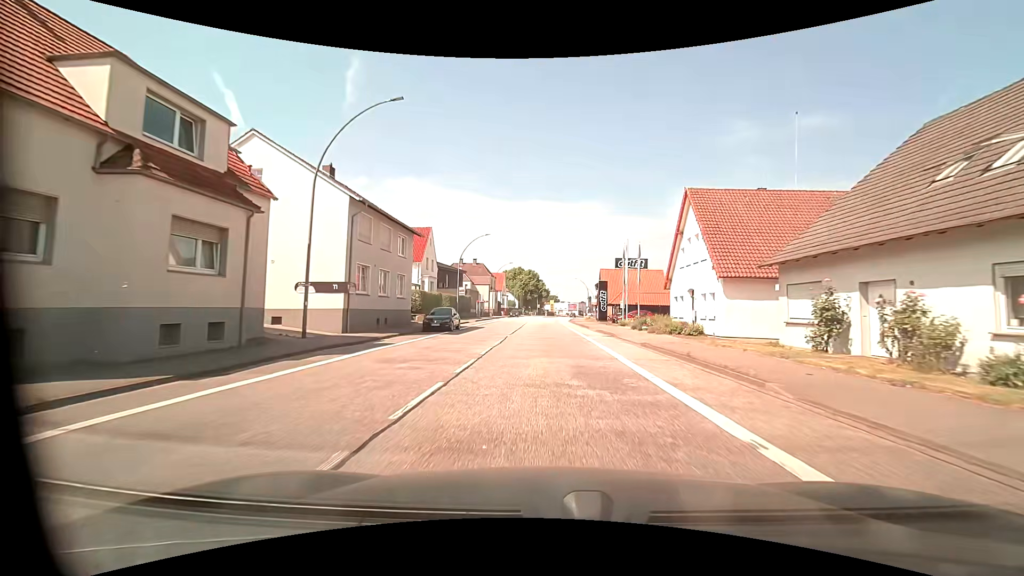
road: primary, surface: asphalt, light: Day
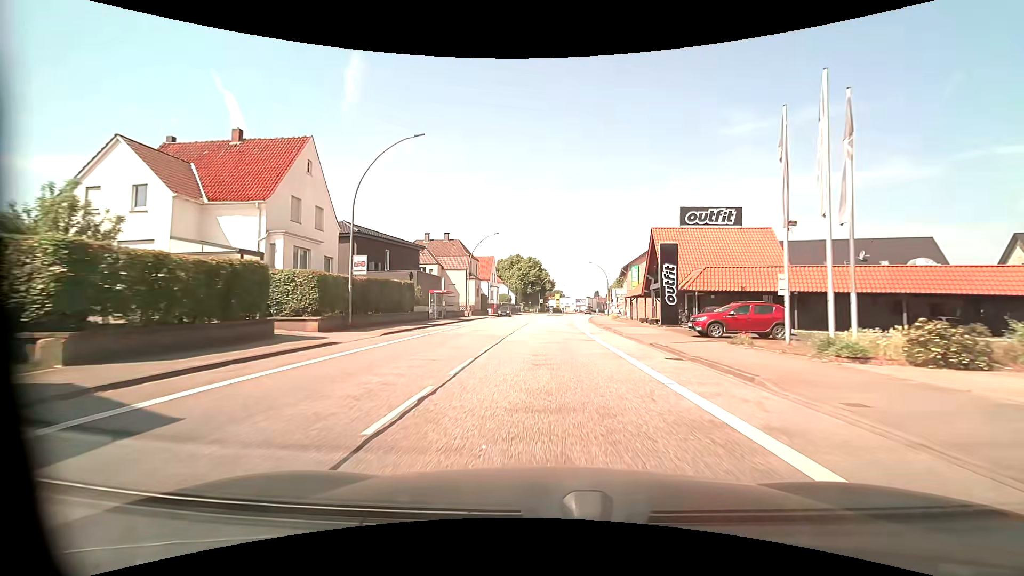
(-0.1, +32.5) m; 0°
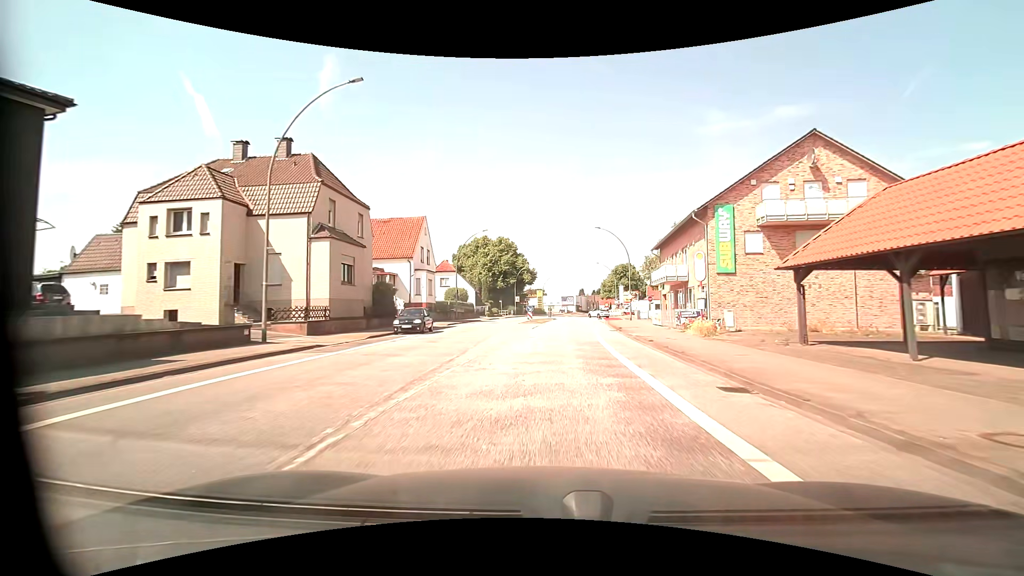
(+0.4, +40.6) m; +2°
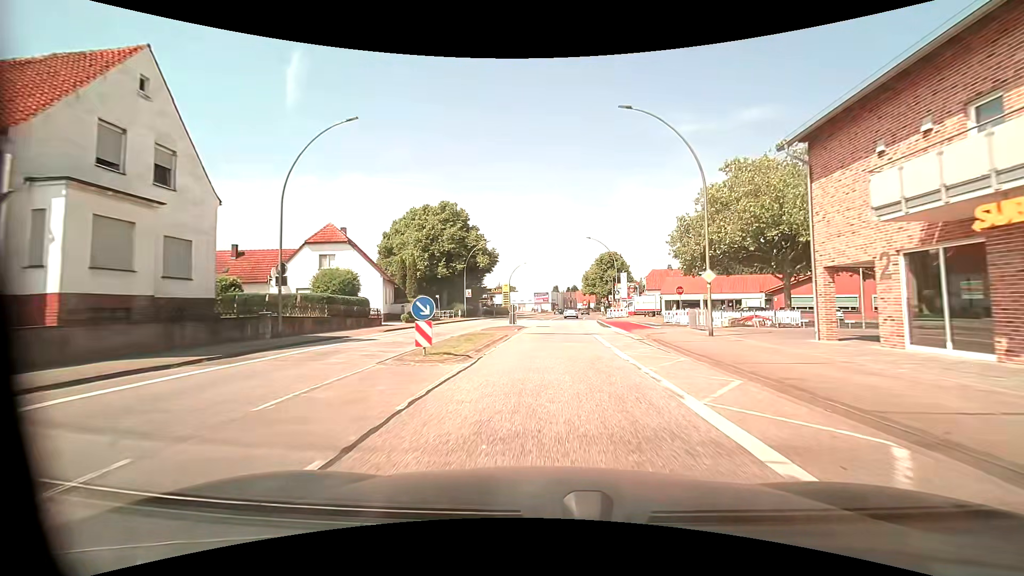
(+0.8, +32.3) m; +3°
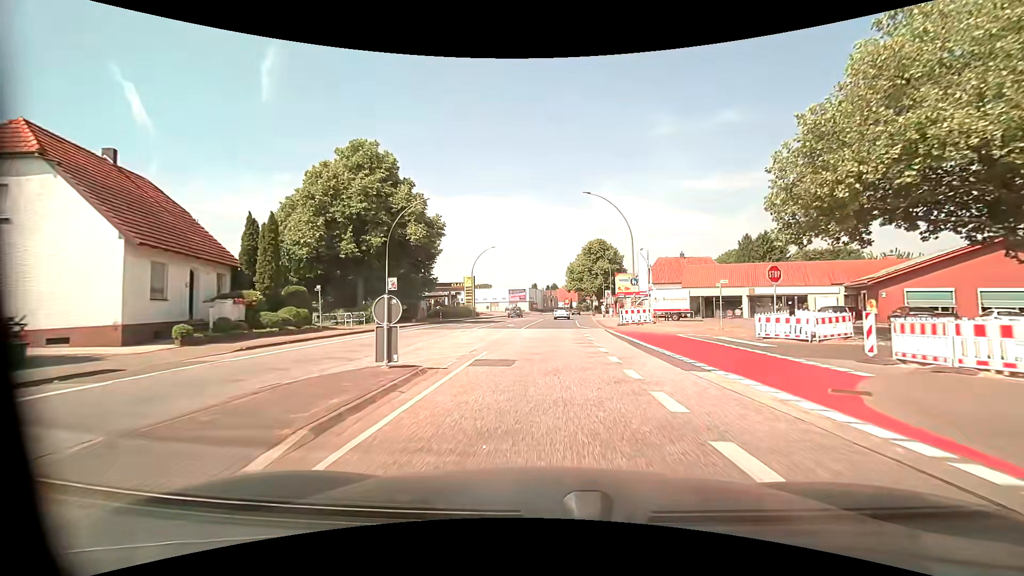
(+0.6, +24.2) m; +3°
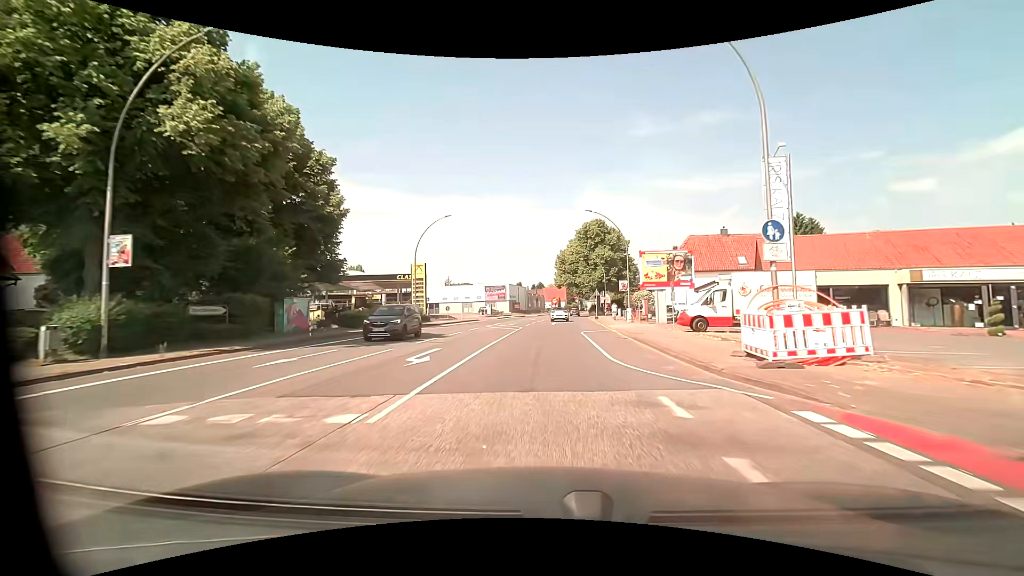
(+0.3, +24.3) m; +1°
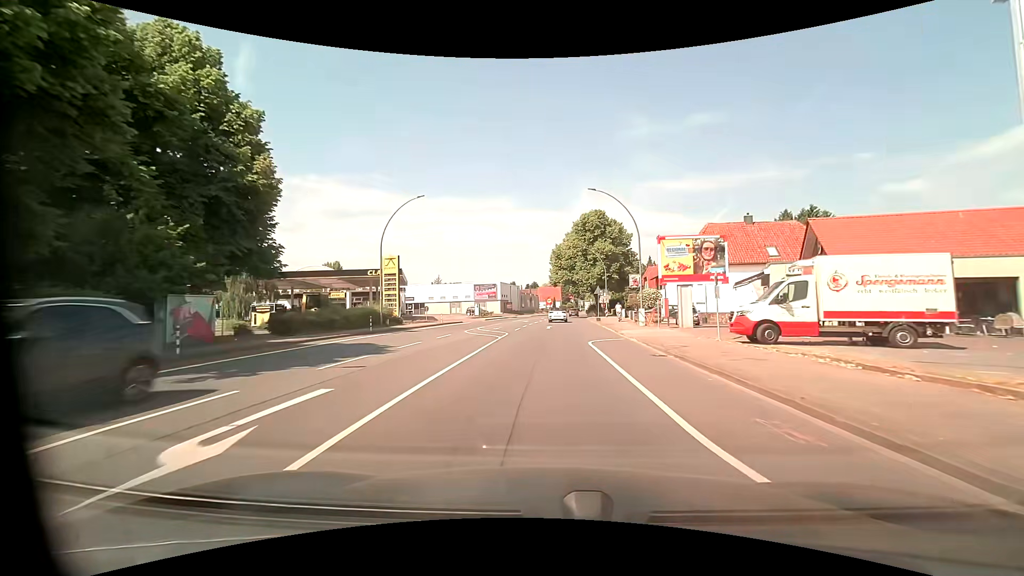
(0.0, +8.1) m; +1°
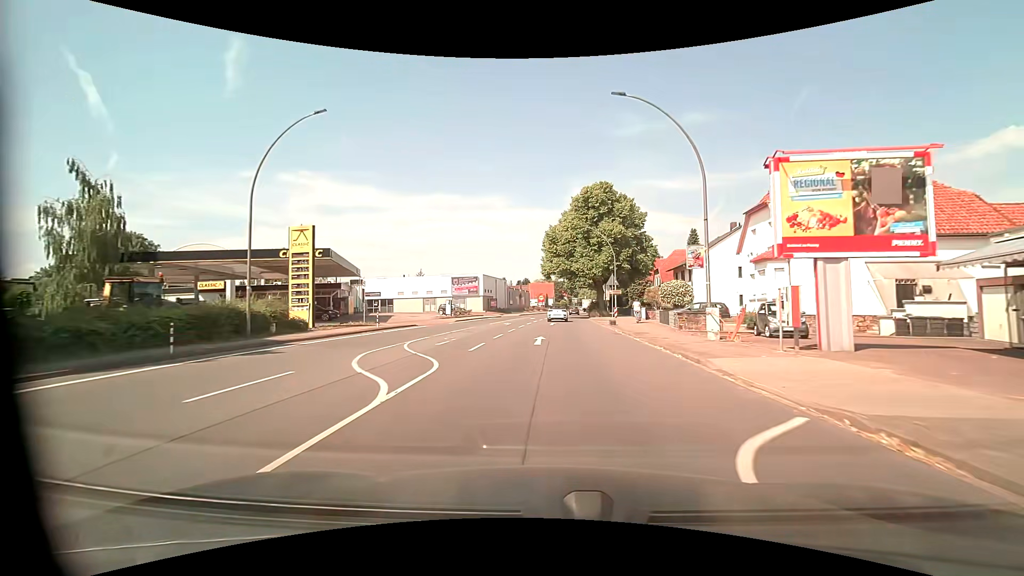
(+0.1, +16.0) m; +1°
